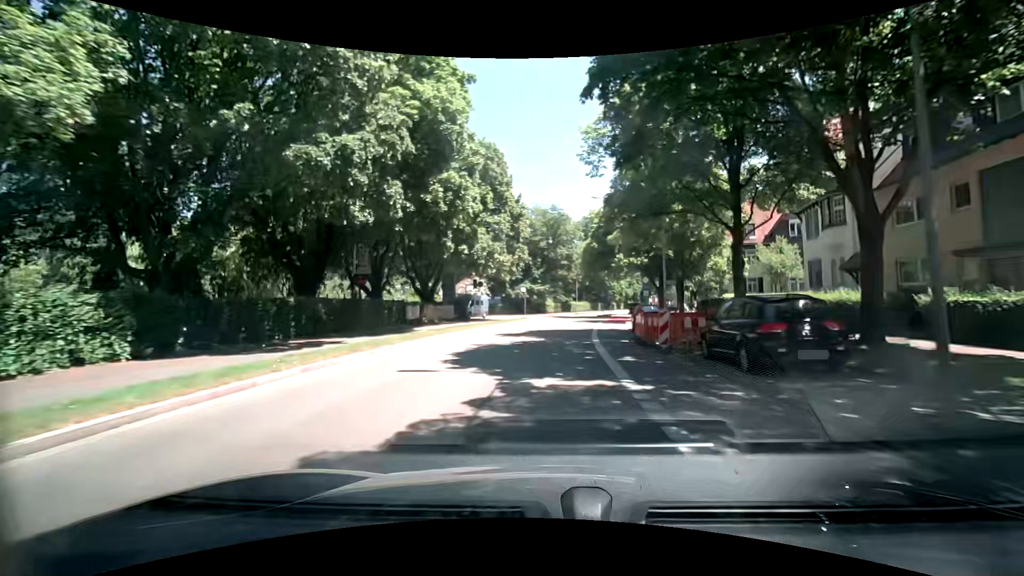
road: secondary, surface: asphalt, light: Day
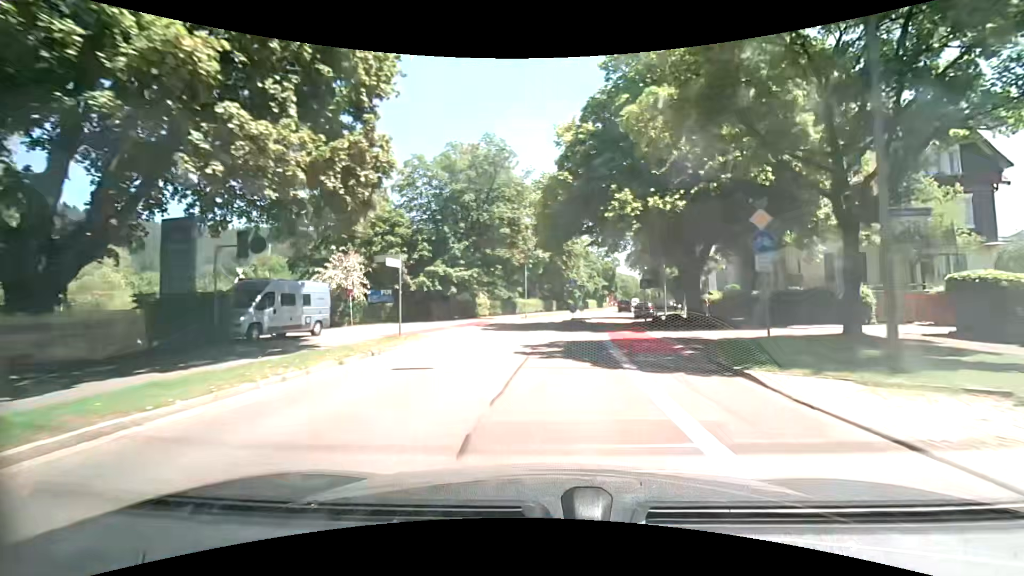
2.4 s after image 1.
(+1.1, +29.7) m; +6°
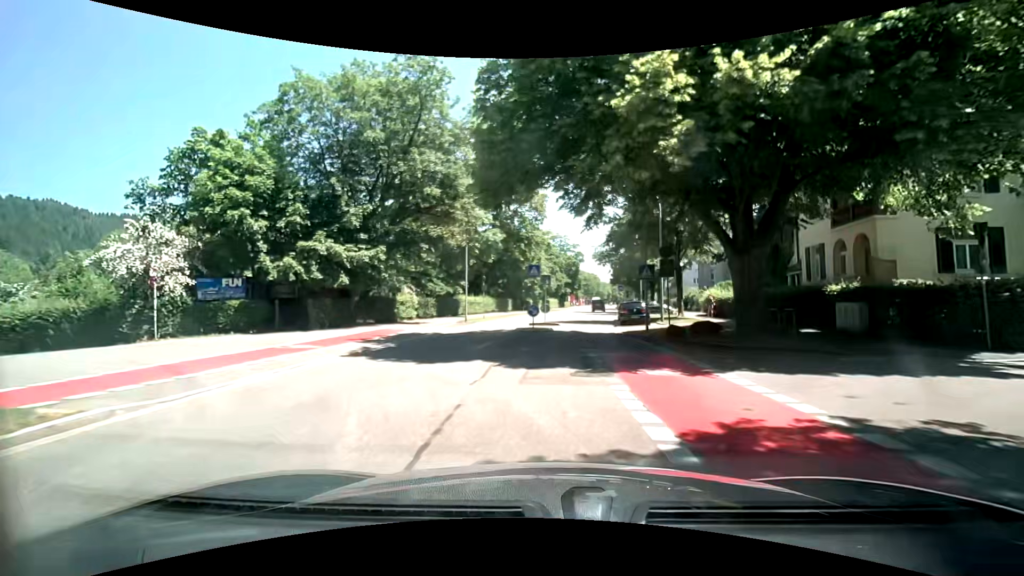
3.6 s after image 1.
(+0.5, +13.8) m; +5°
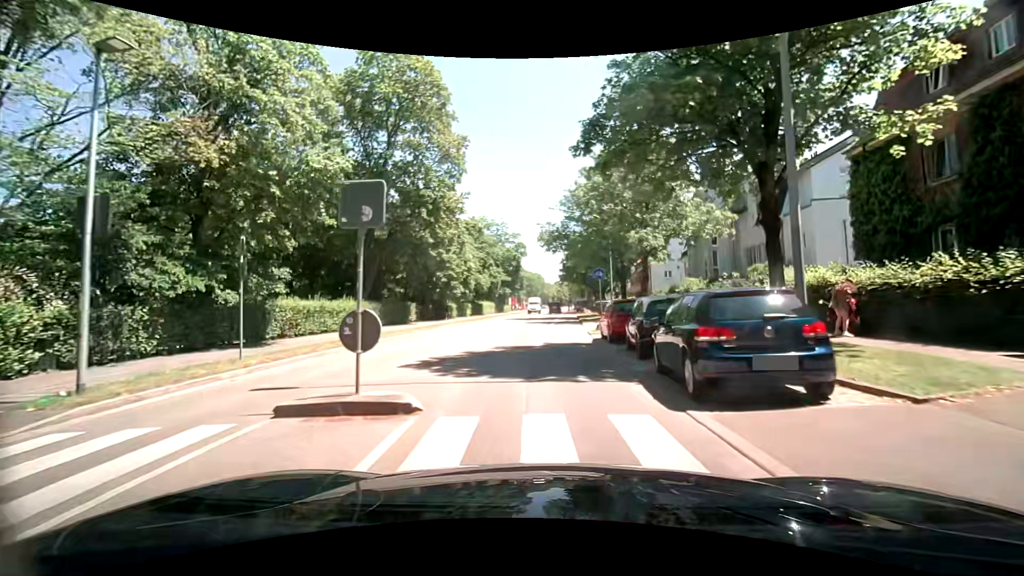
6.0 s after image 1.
(+1.8, +23.4) m; +7°
(0, +10) (-1, +20) (-1, +30) (-1, +40) (0, +50) (0, +60) (+1, +70) (+1, +80) (+1, +90) (+2, +100) m
